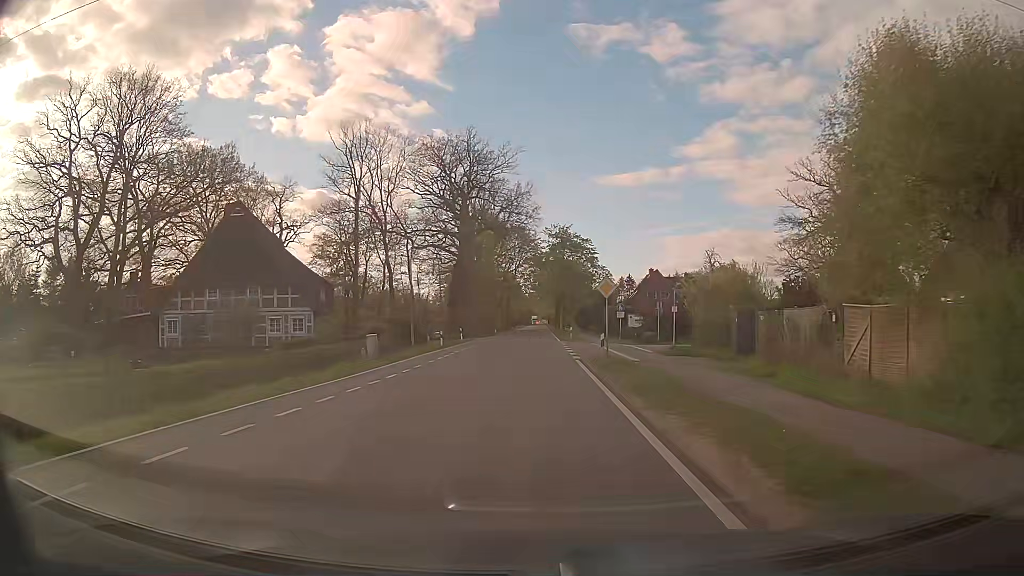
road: tertiary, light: Day
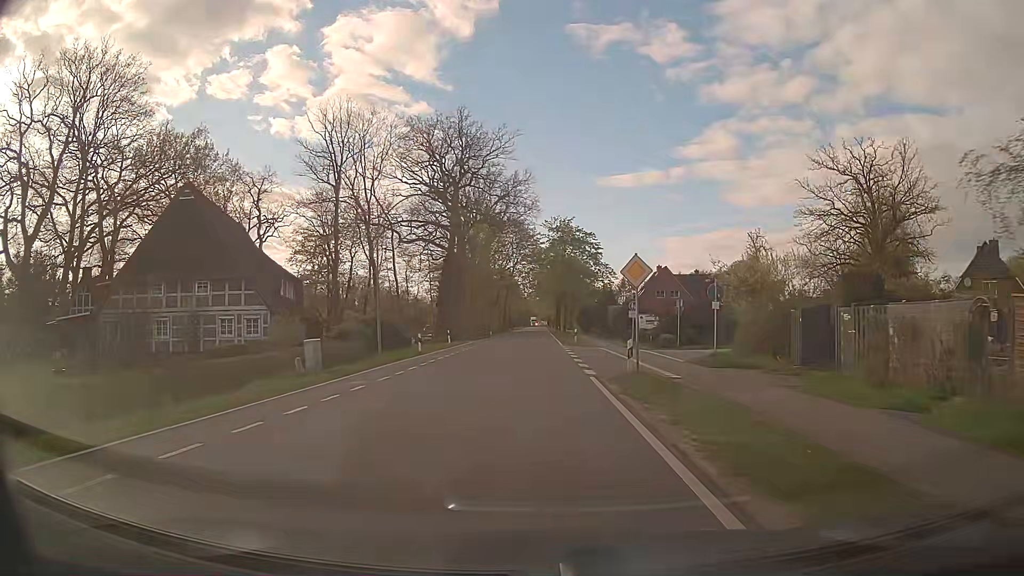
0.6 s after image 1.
(0.0, +7.6) m; 0°
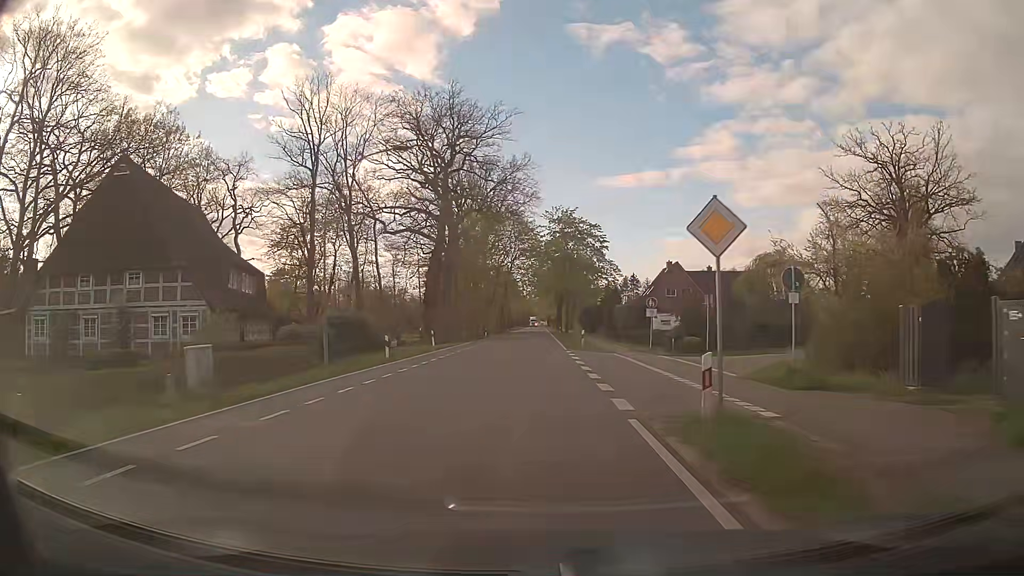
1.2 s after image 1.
(0.0, +7.6) m; 0°
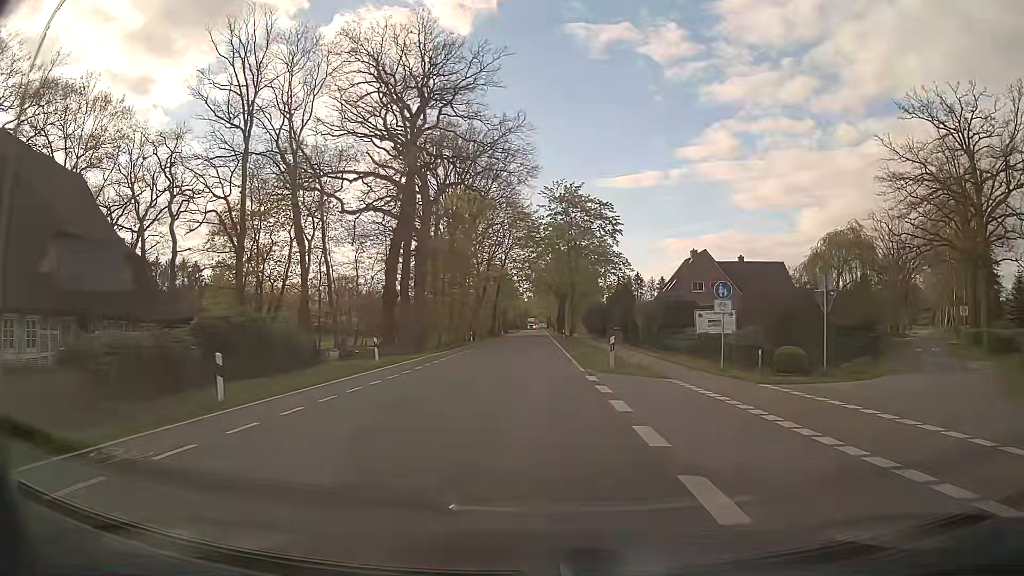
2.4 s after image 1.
(+0.1, +15.2) m; 0°
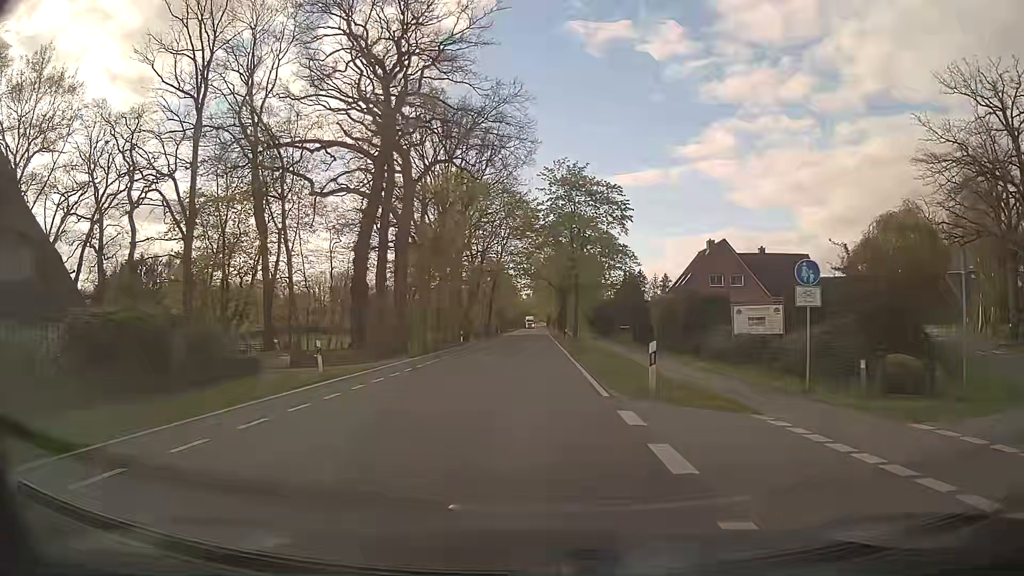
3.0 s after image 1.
(0.0, +7.6) m; 0°
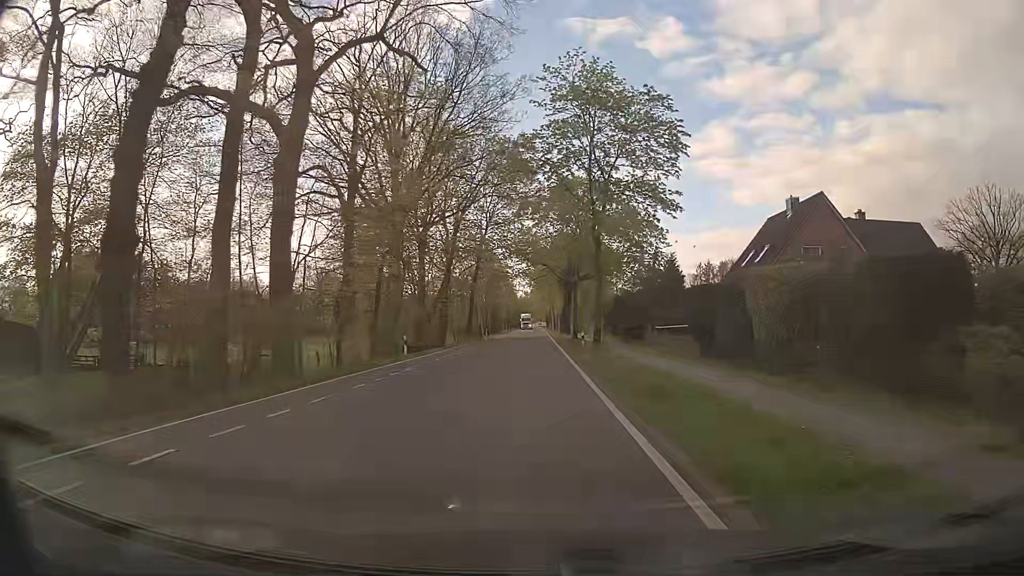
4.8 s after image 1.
(0.0, +22.8) m; 0°
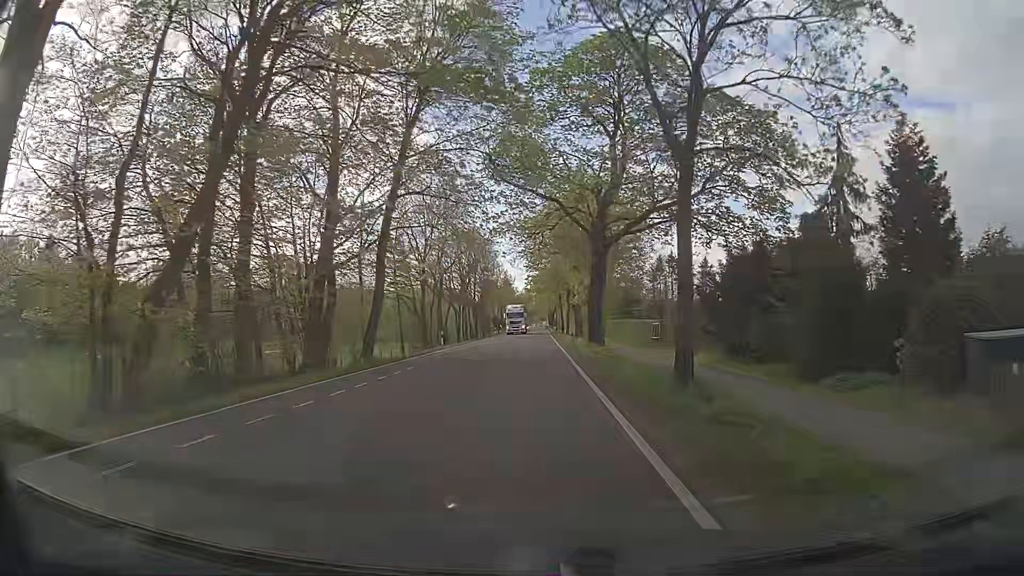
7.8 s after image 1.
(-0.1, +38.0) m; 0°
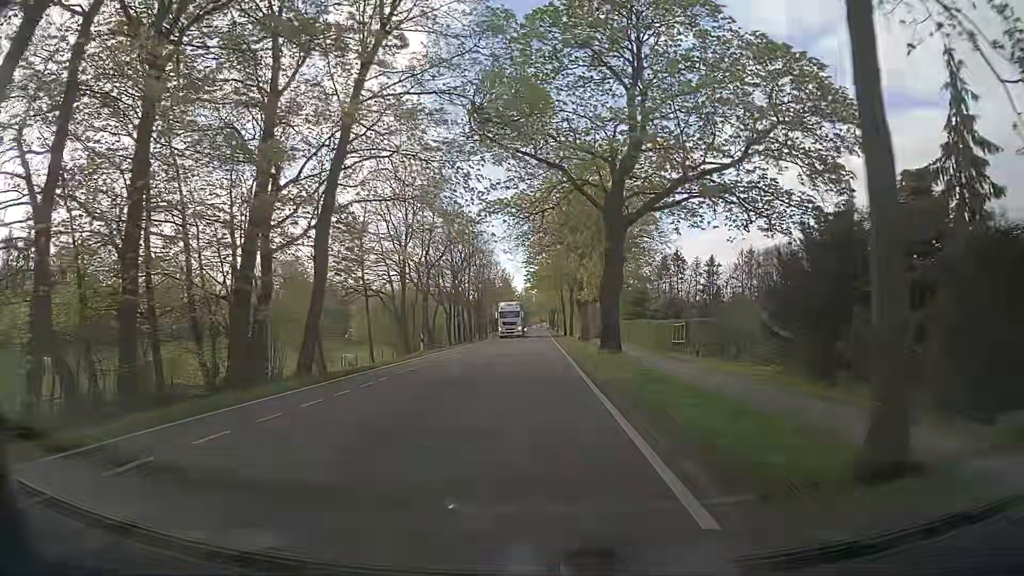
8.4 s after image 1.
(0.0, +7.6) m; 0°
(0, +10) (0, +20) (0, +30) (0, +40) (0, +50) (0, +60) (0, +70) (0, +80) (0, +90) (0, +100) m
